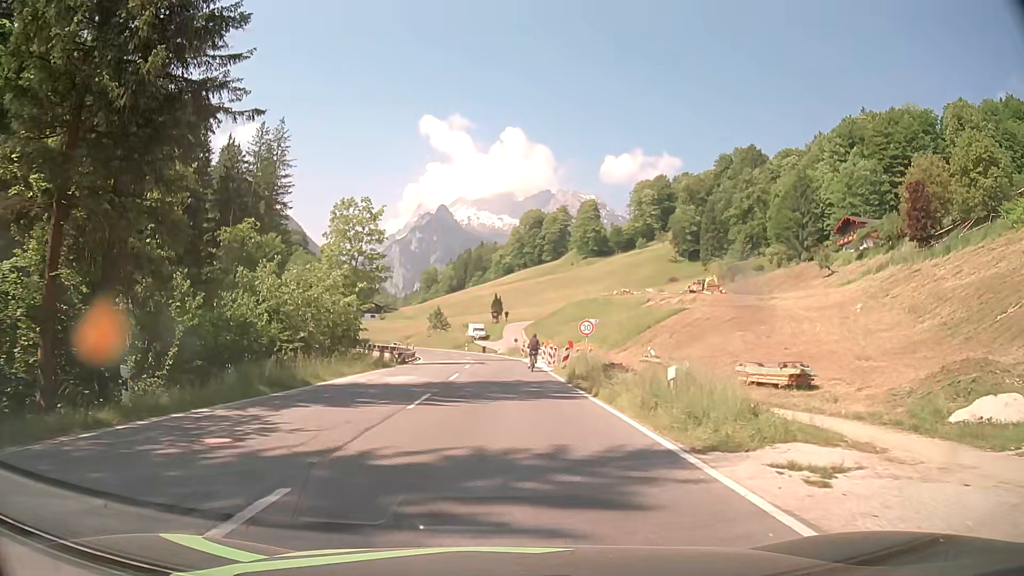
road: primary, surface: asphalt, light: Day
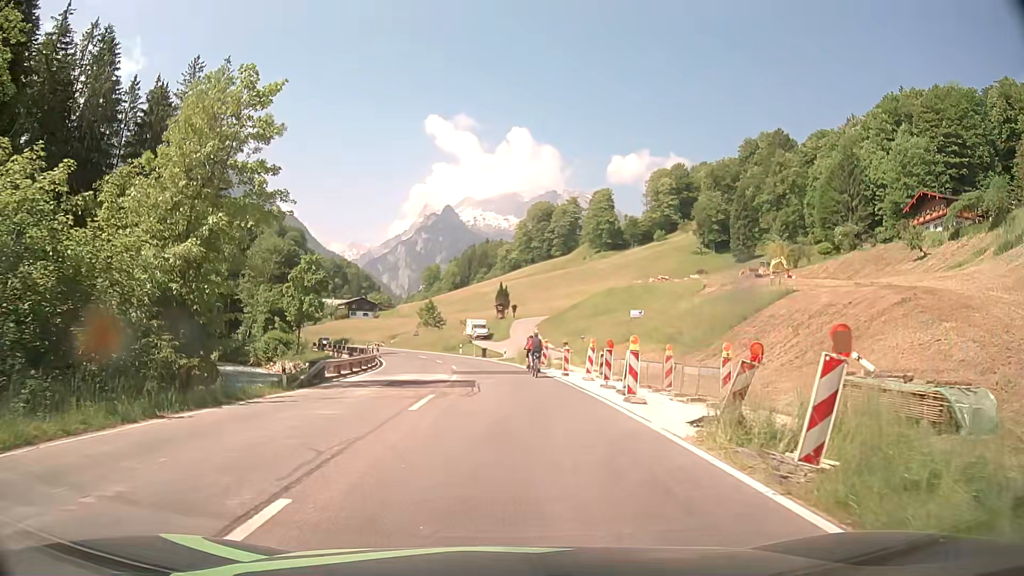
(0.0, +24.1) m; 0°
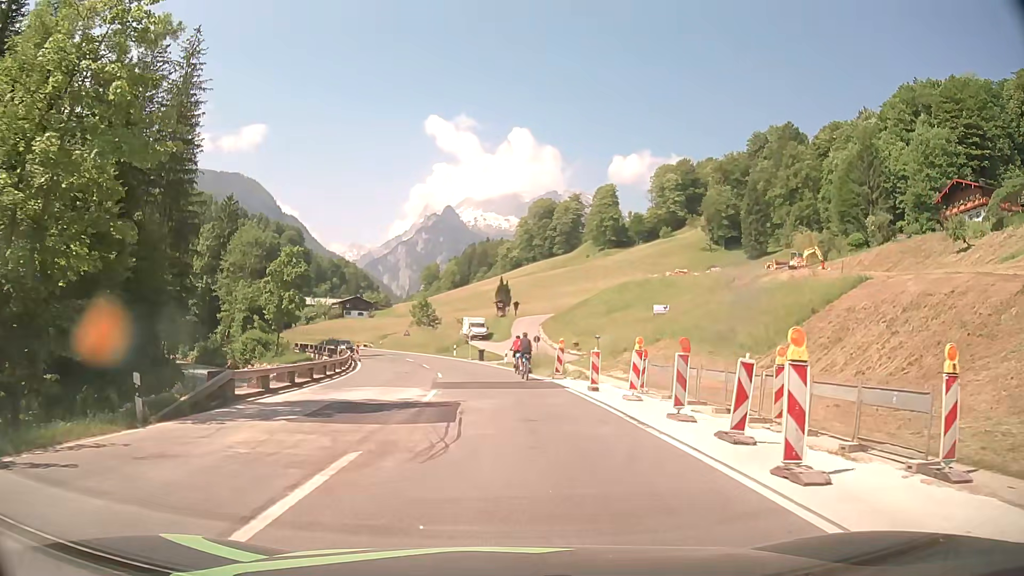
(0.0, +9.2) m; 0°
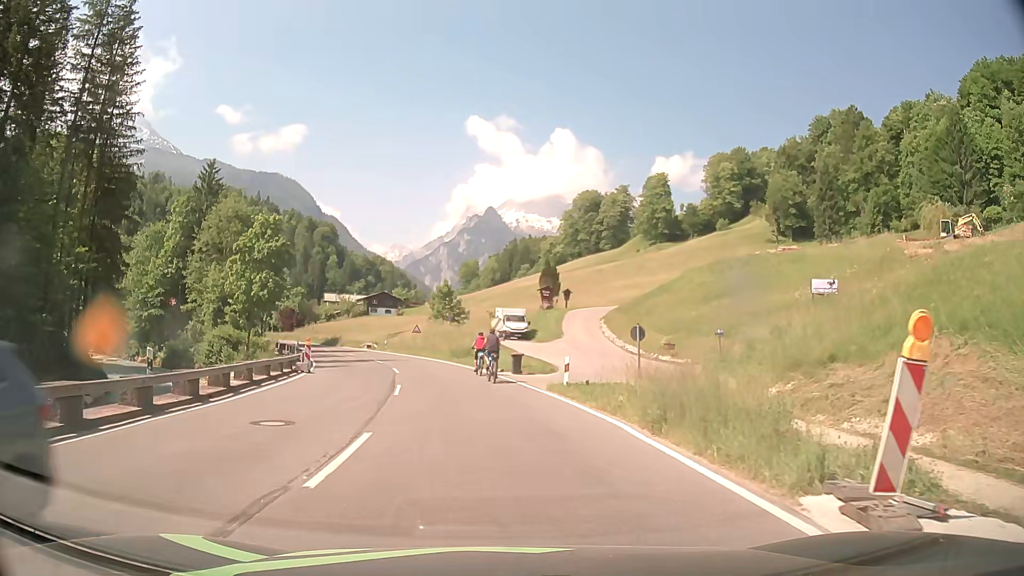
(-0.2, +22.4) m; -3°
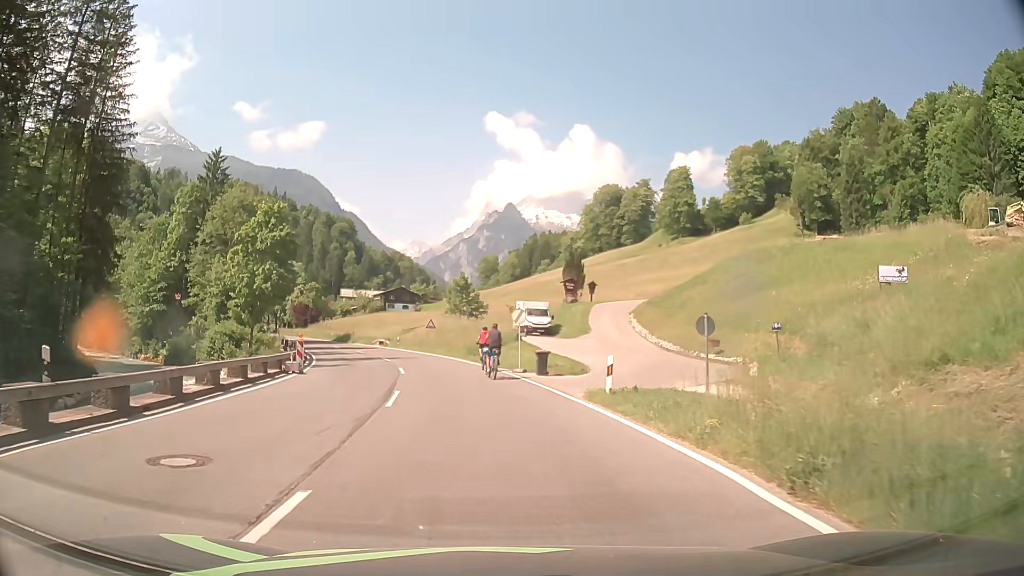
(0.0, +4.4) m; -2°
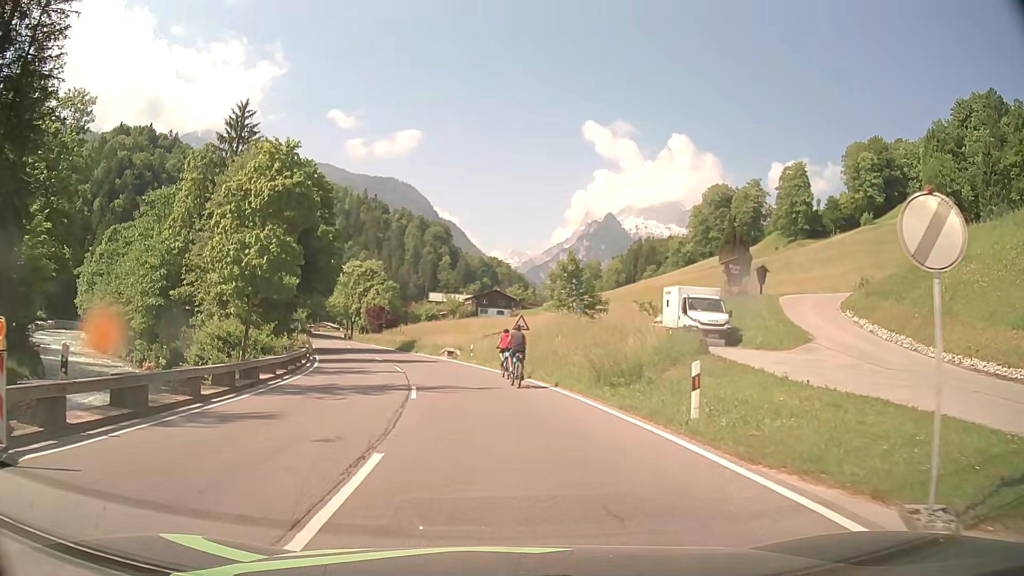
(-1.4, +22.0) m; -7°
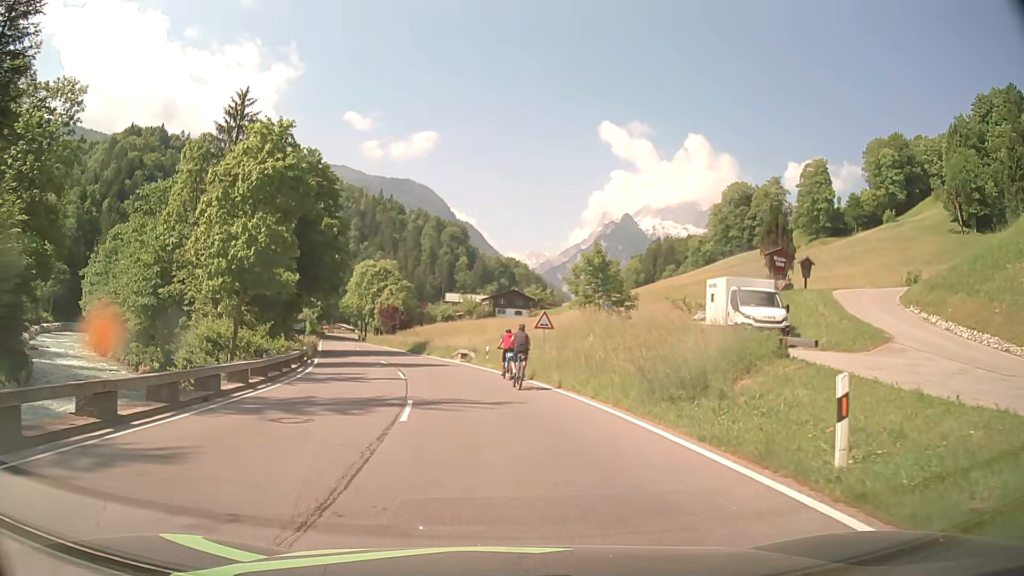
(-0.1, +4.5) m; -2°
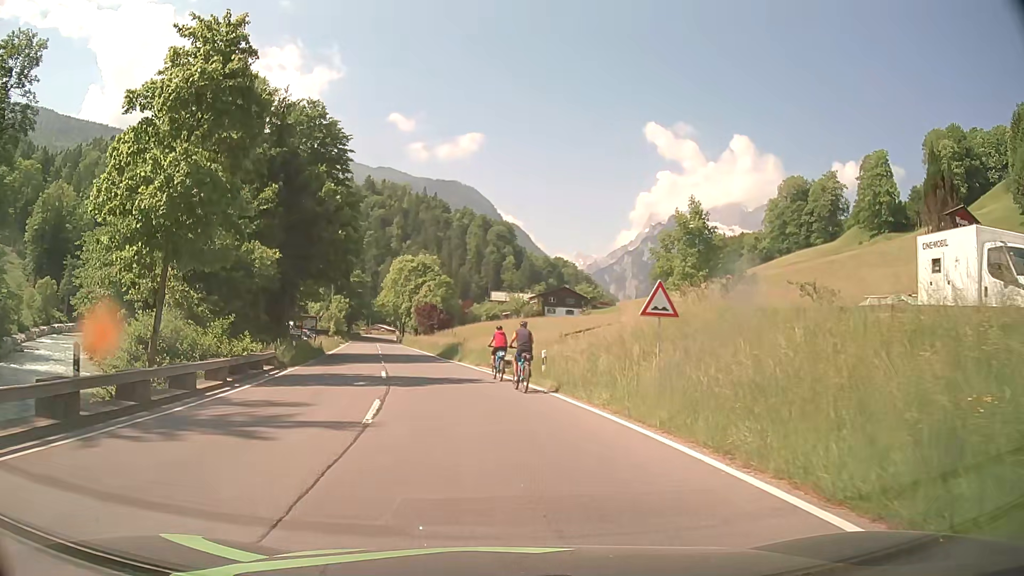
(-0.6, +13.3) m; -5°
(0, +10) (-1, +20) (-3, +30) (-4, +40) (-6, +50) (-8, +59) (-10, +69) (-12, +79) (-13, +89) (-15, +99) m
